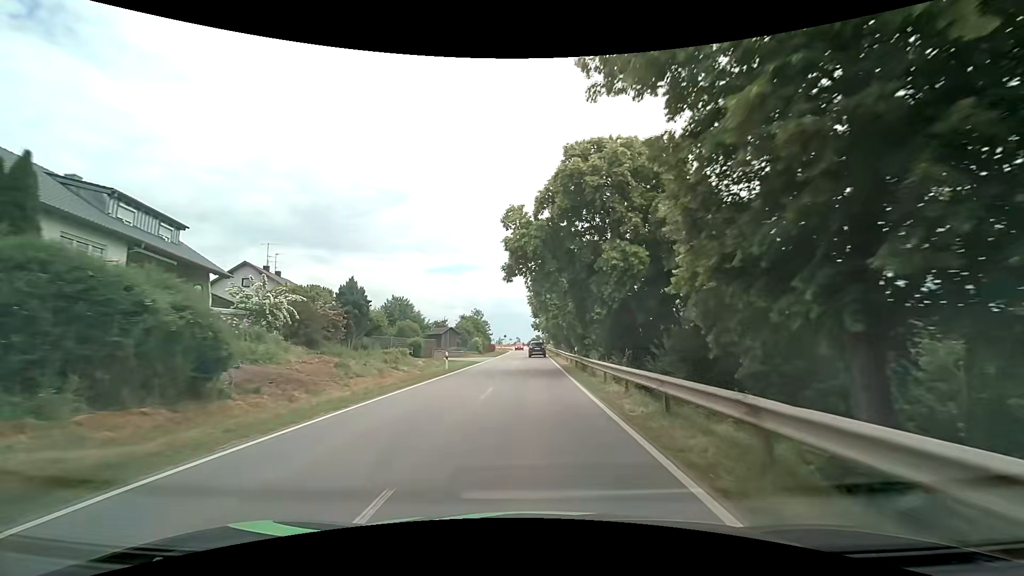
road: tertiary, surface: asphalt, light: Day
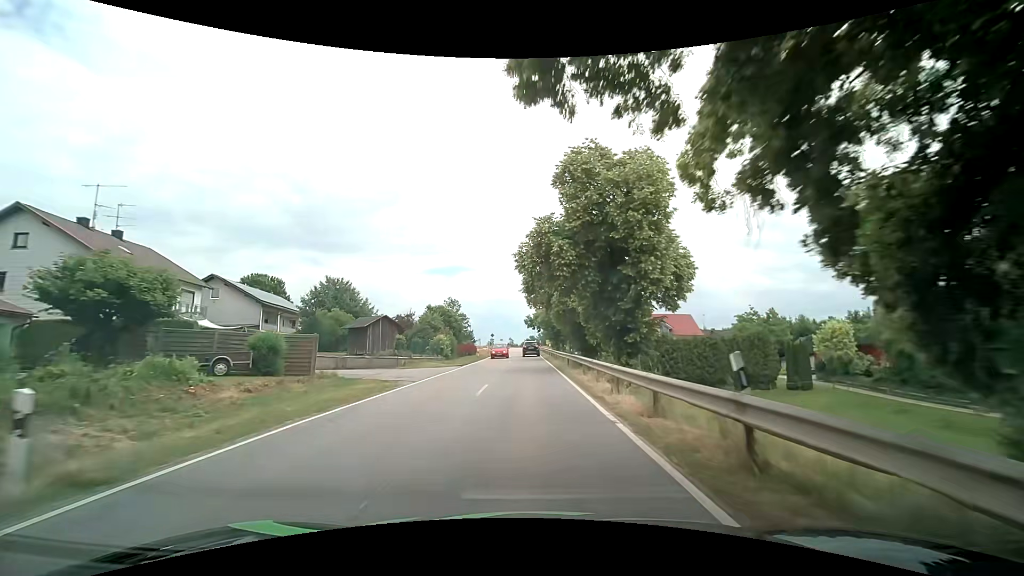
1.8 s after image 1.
(+0.1, +23.9) m; +1°
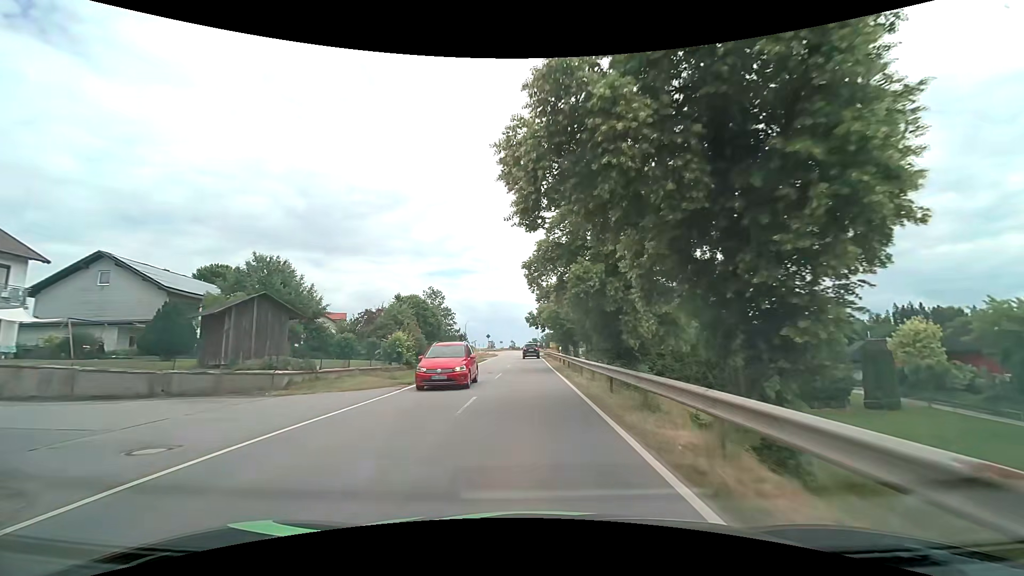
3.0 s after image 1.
(+0.1, +15.5) m; 0°
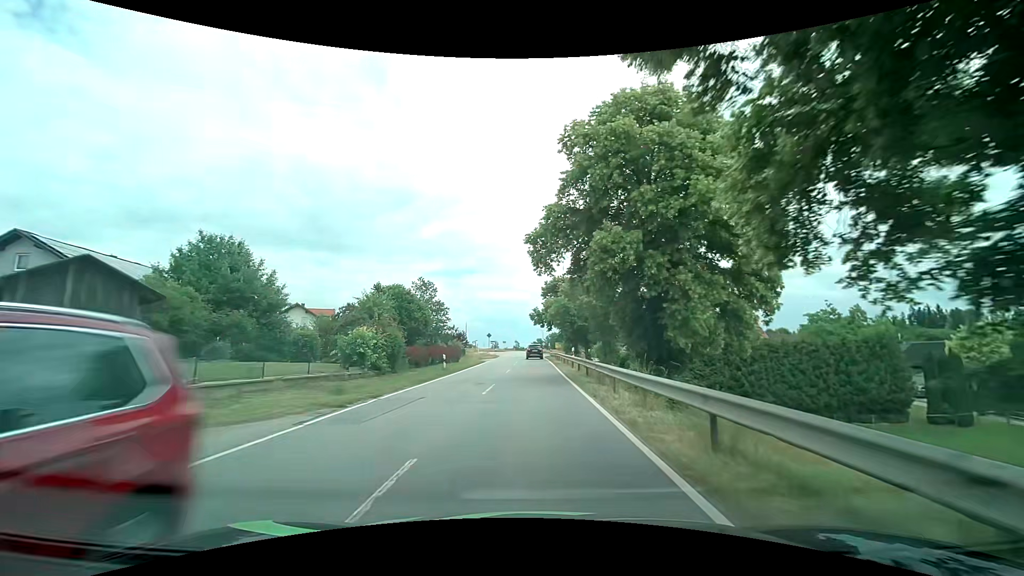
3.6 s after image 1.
(0.0, +7.6) m; 0°
